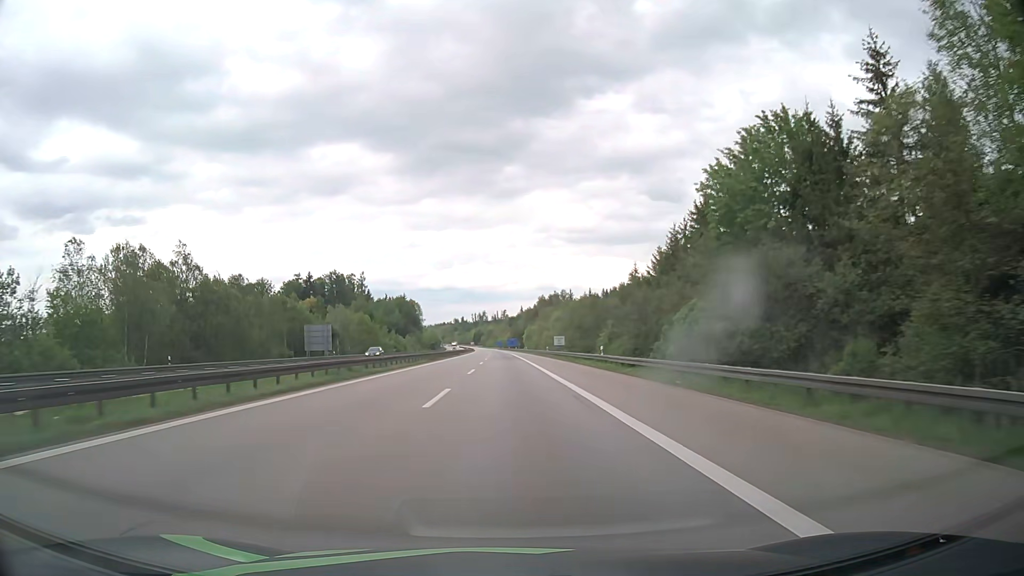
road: motorway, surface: asphalt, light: Day
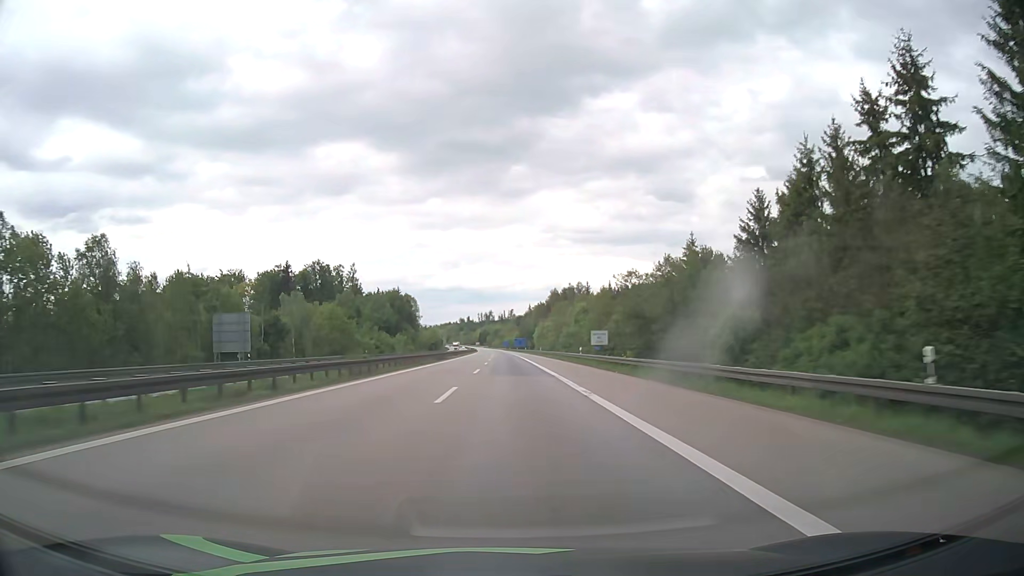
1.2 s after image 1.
(-0.2, +35.0) m; -1°
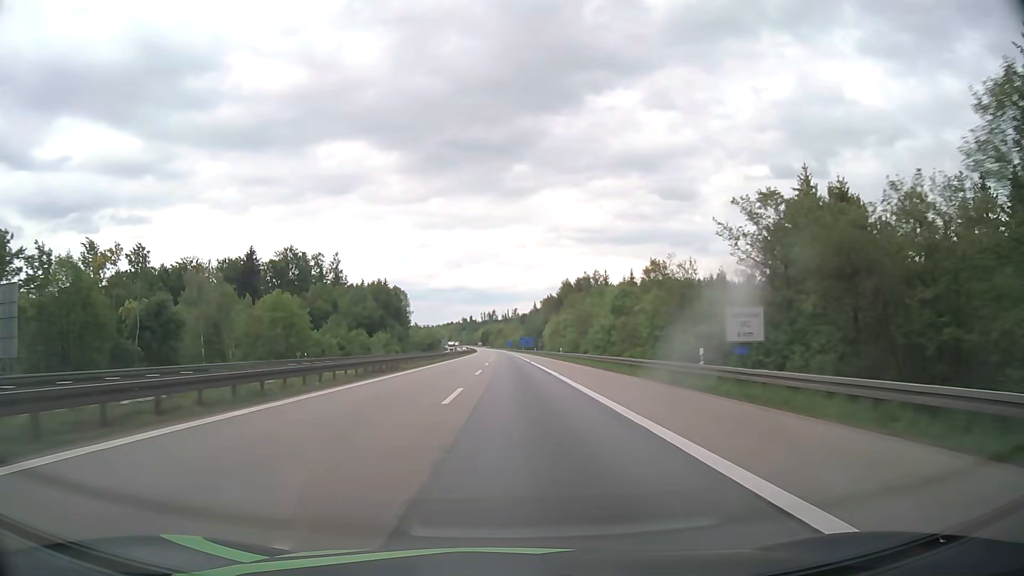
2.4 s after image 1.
(-0.2, +35.9) m; 0°
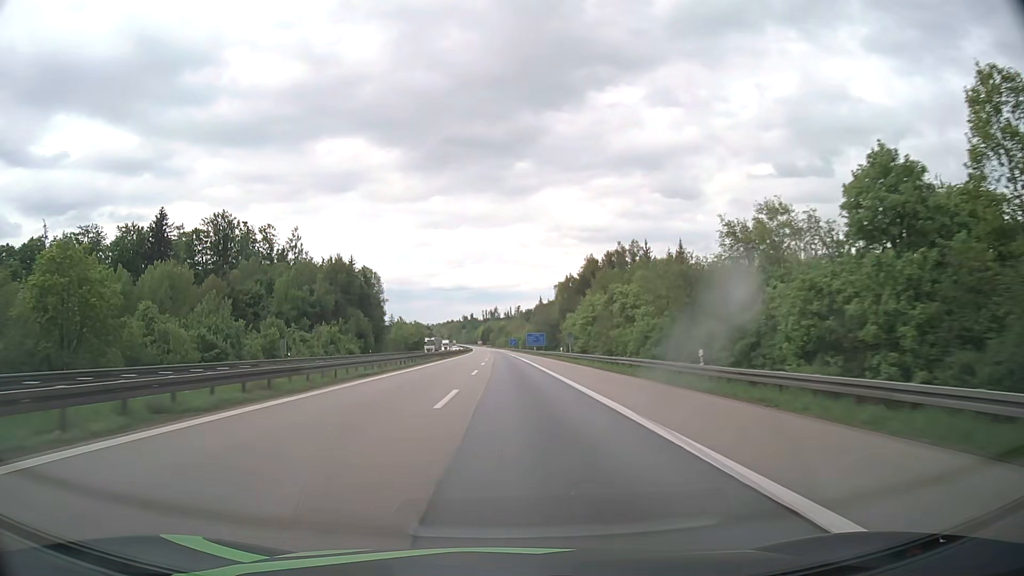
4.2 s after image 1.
(-0.1, +55.6) m; 0°
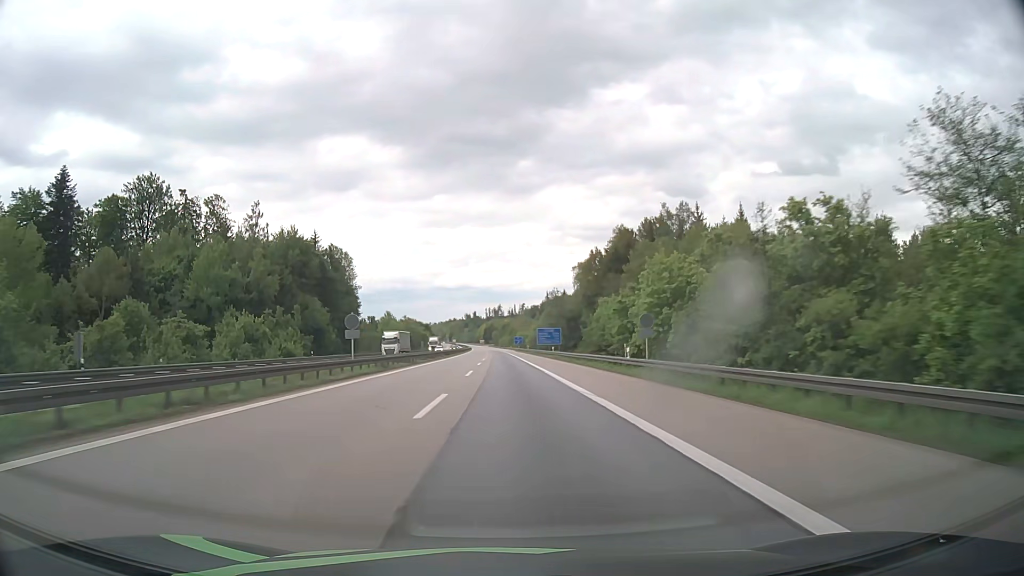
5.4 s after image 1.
(-0.2, +38.2) m; 0°
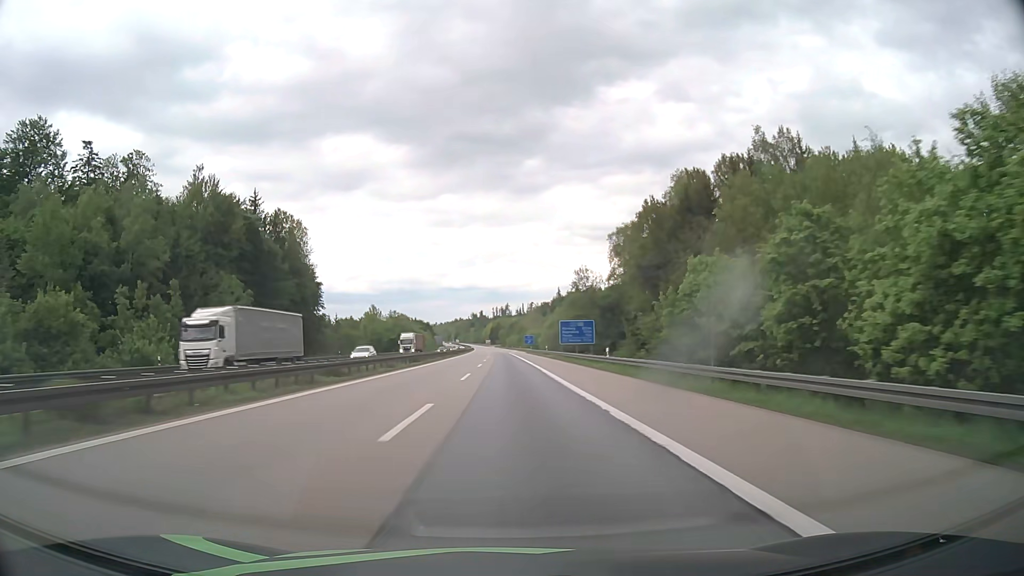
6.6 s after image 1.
(-0.2, +39.1) m; -1°
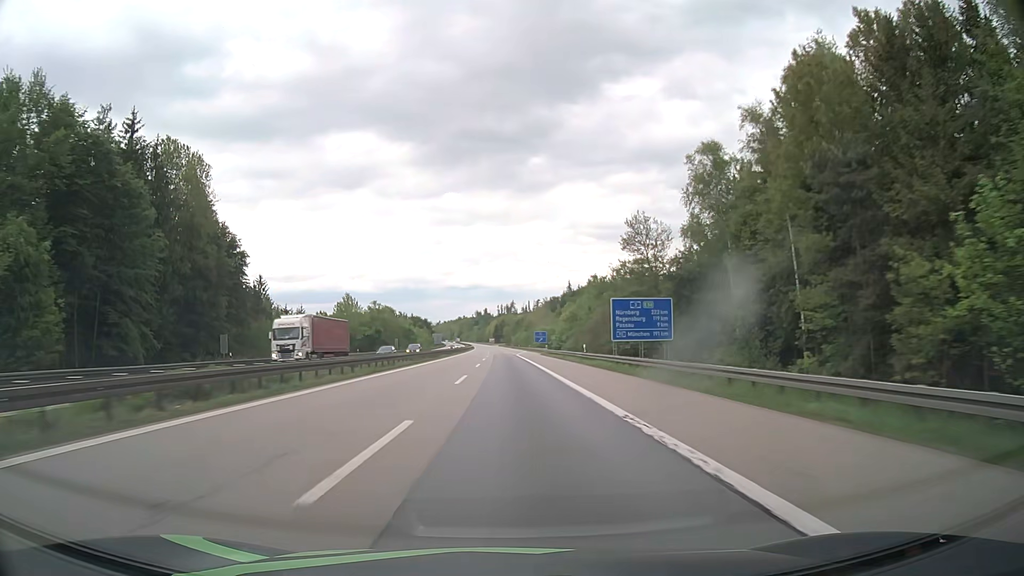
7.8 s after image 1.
(-0.1, +39.8) m; 0°
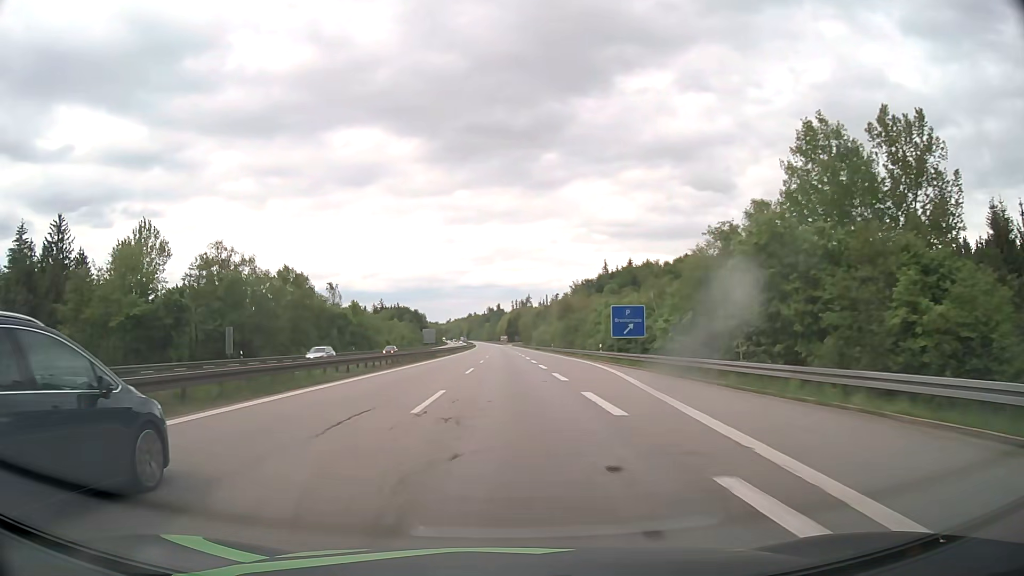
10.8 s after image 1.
(-1.0, +101.2) m; -1°
(0, +10) (0, +20) (0, +30) (0, +40) (0, +50) (0, +60) (0, +70) (0, +80) (0, +90) (-1, +100) m
